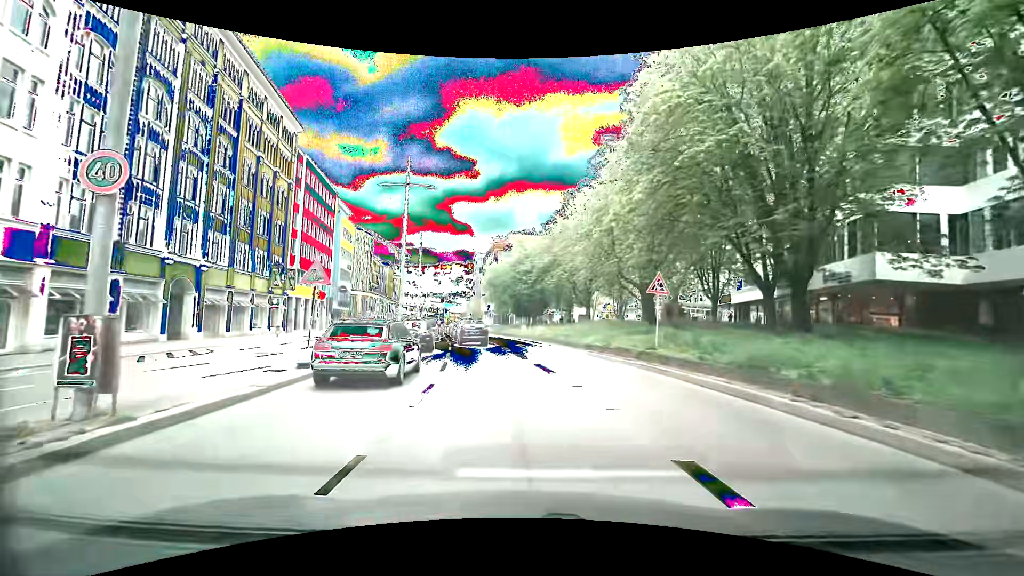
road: primary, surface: asphalt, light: Day
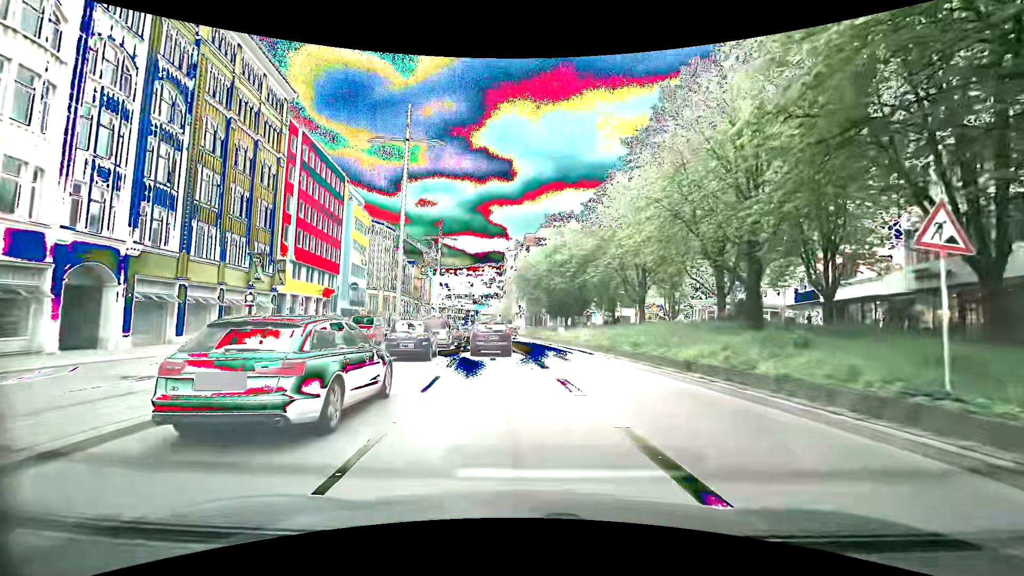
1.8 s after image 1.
(-0.3, +10.2) m; -4°
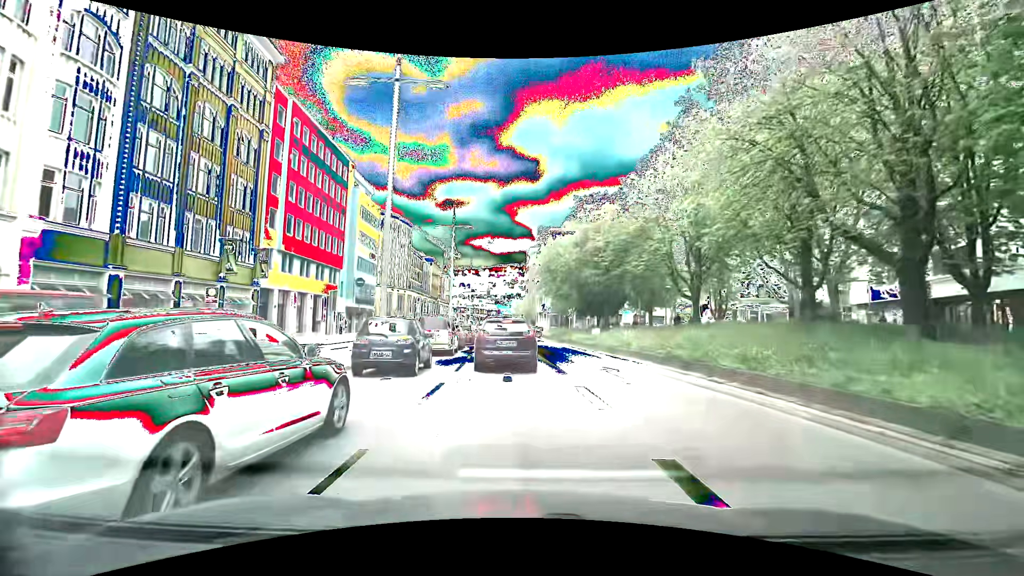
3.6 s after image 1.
(-0.1, +7.4) m; -3°
